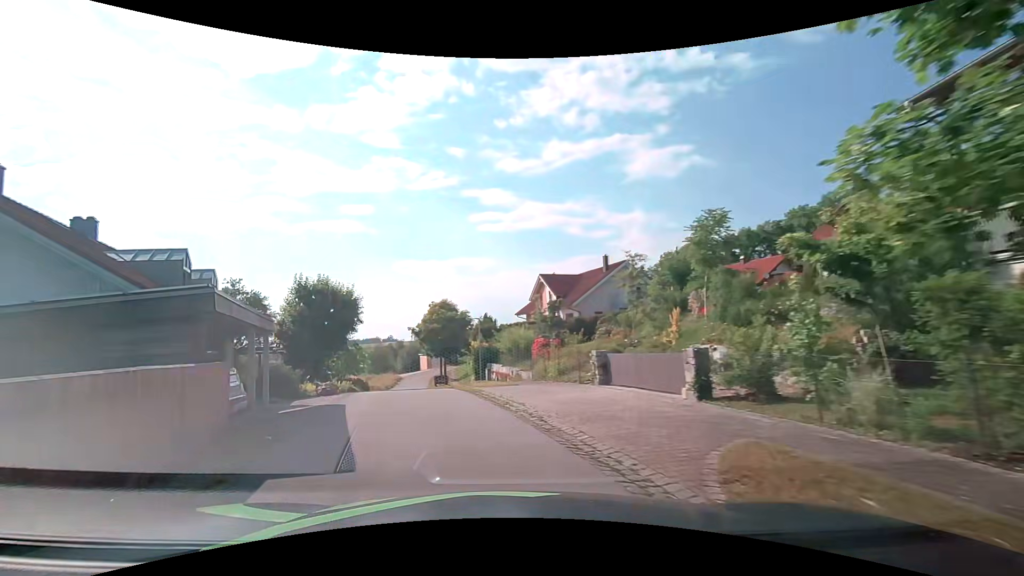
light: Day
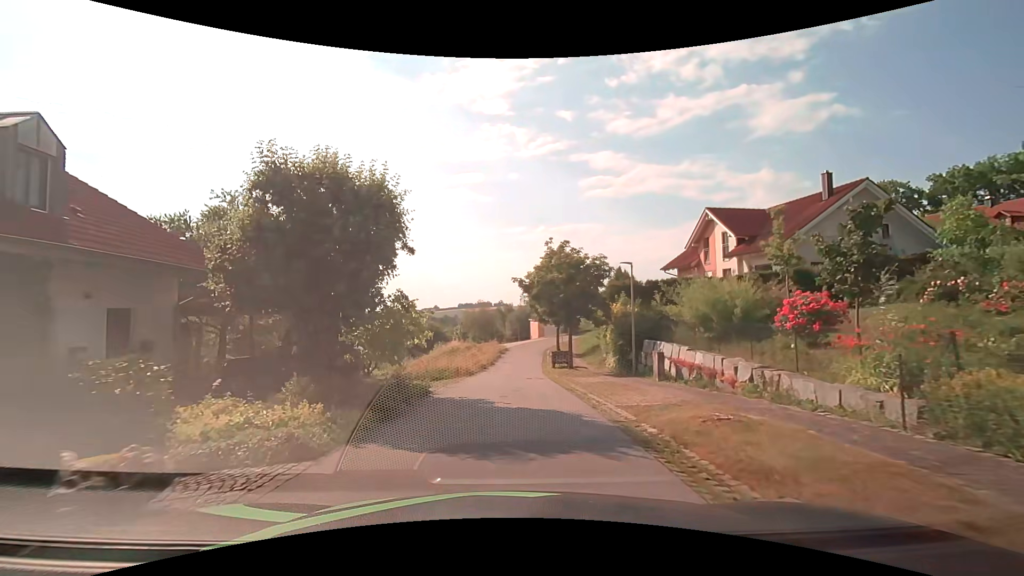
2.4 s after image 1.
(-2.3, +16.2) m; -12°
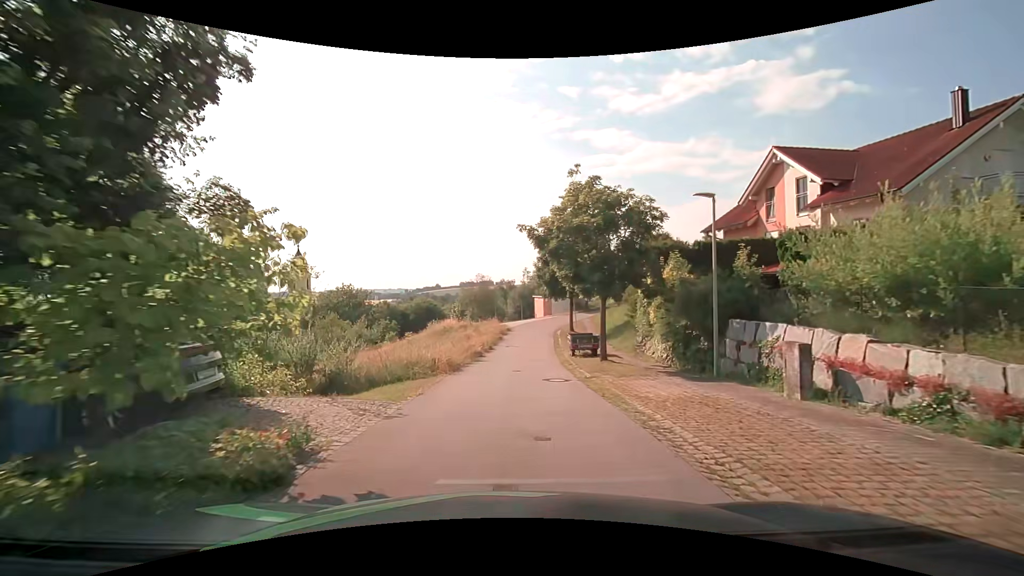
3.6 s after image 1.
(0.0, +8.9) m; 0°
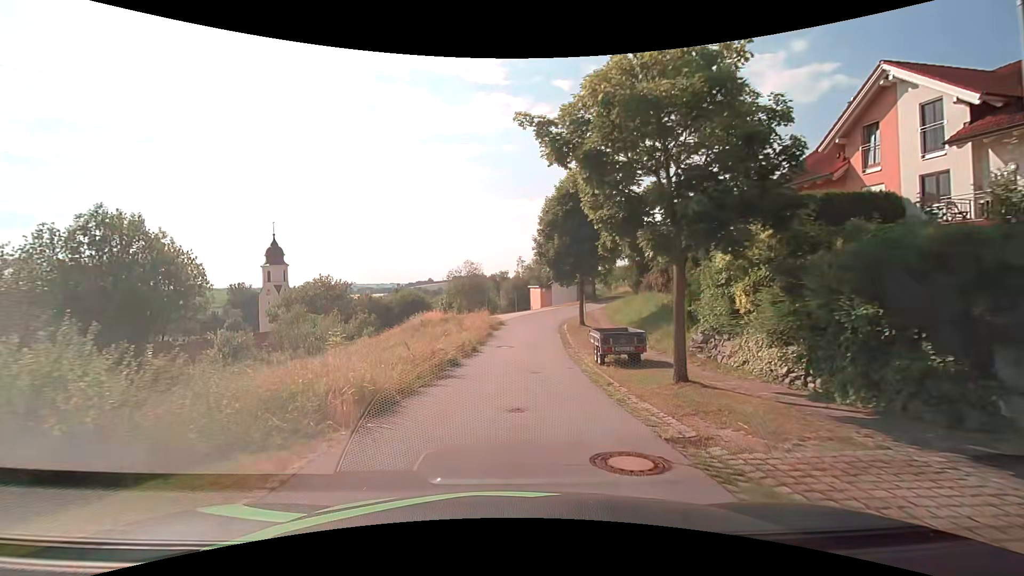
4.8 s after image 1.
(+0.1, +9.0) m; +1°
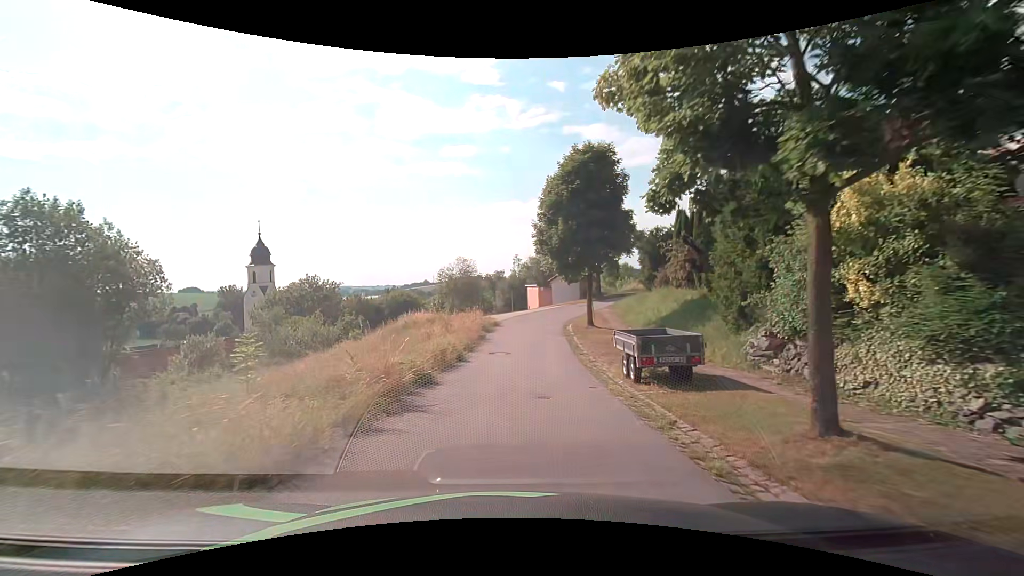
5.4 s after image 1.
(0.0, +4.6) m; 0°
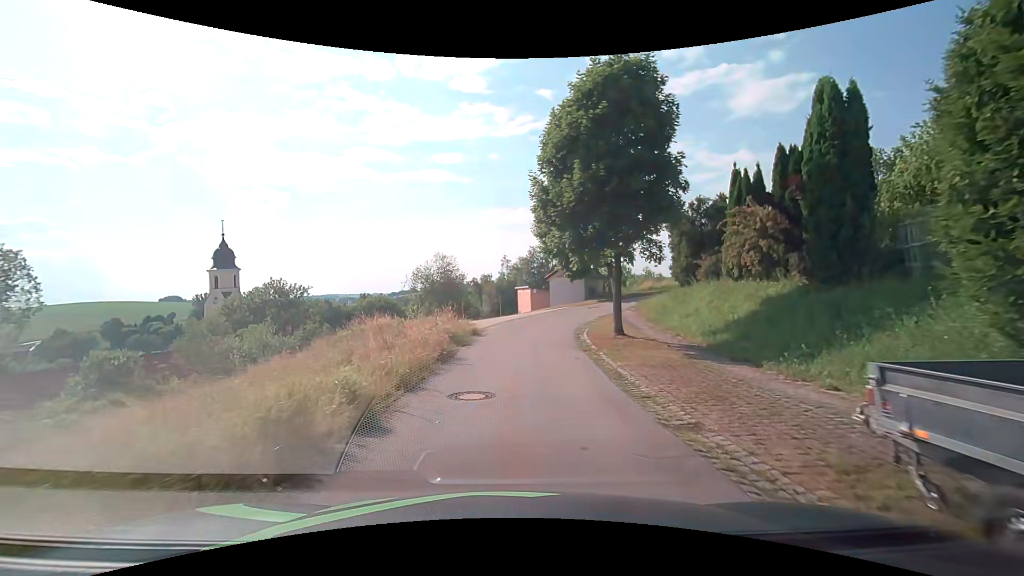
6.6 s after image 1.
(+0.1, +9.3) m; +1°
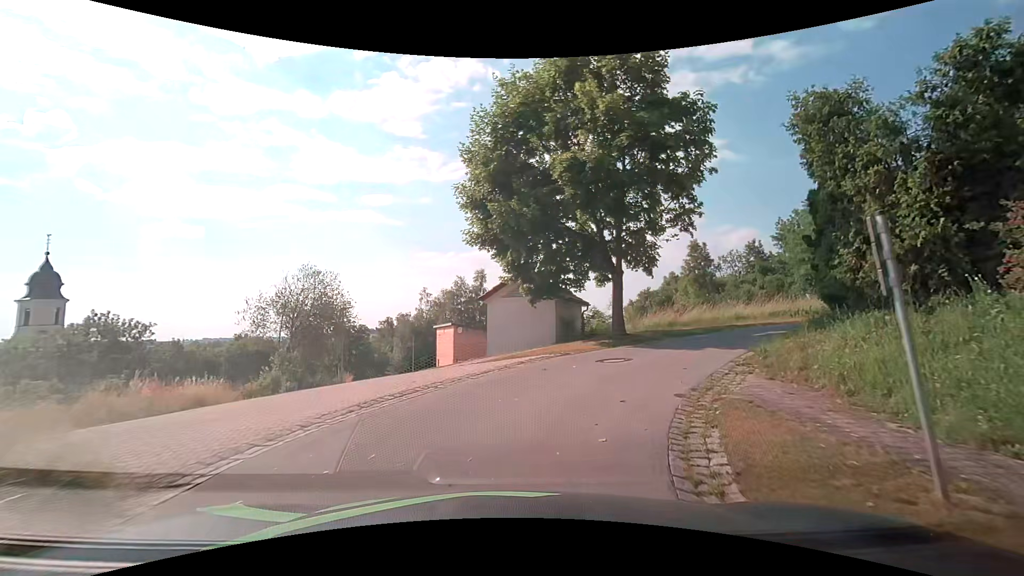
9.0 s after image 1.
(+1.0, +17.7) m; +8°
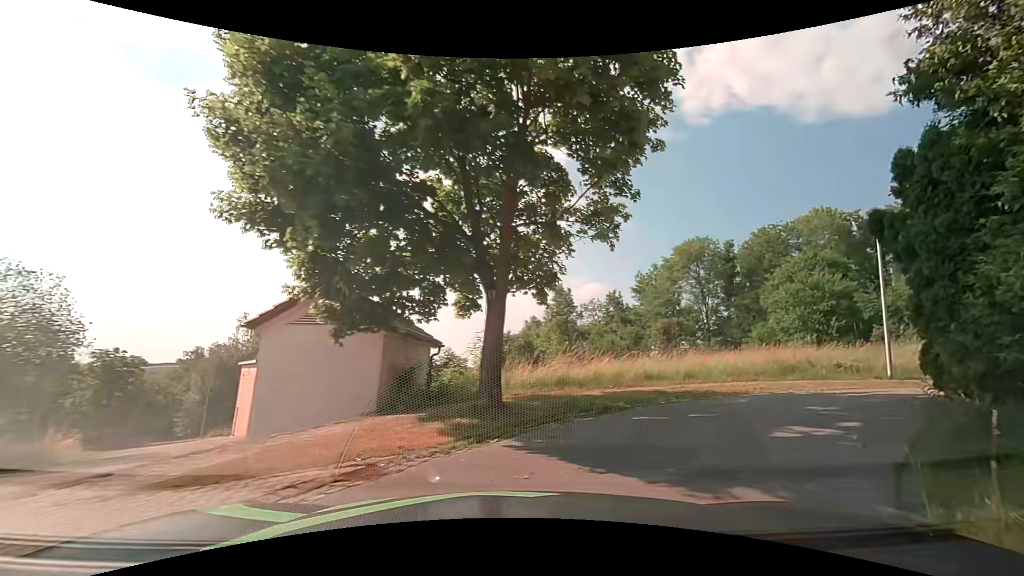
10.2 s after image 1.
(+0.9, +7.3) m; +17°
